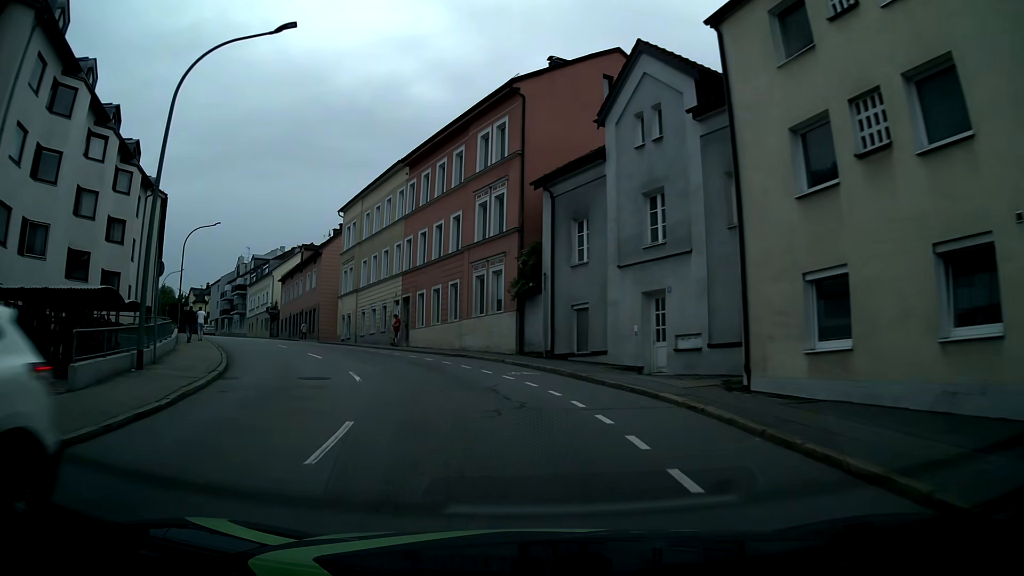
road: tertiary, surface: asphalt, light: Day
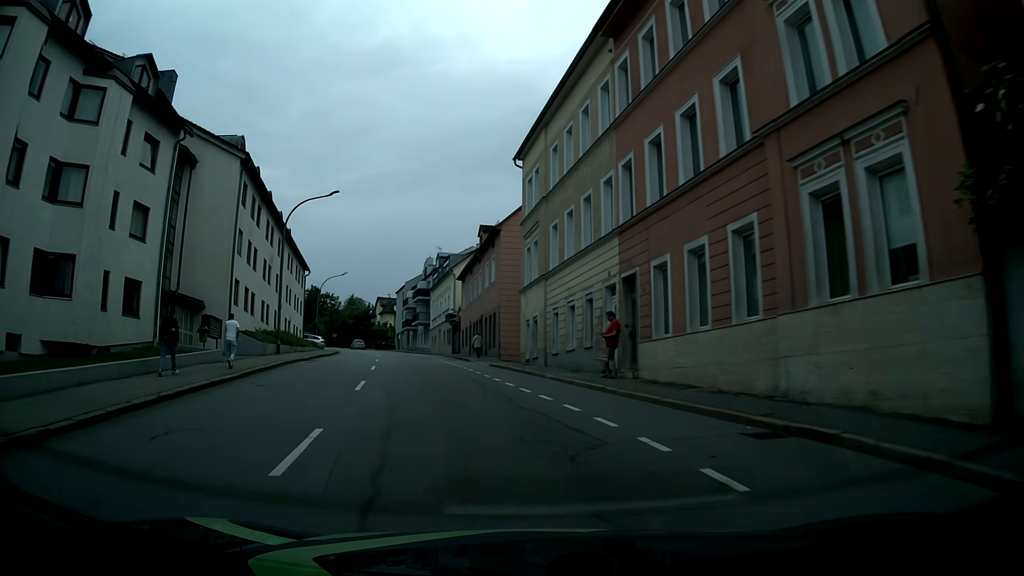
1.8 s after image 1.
(-2.8, +19.0) m; -19°
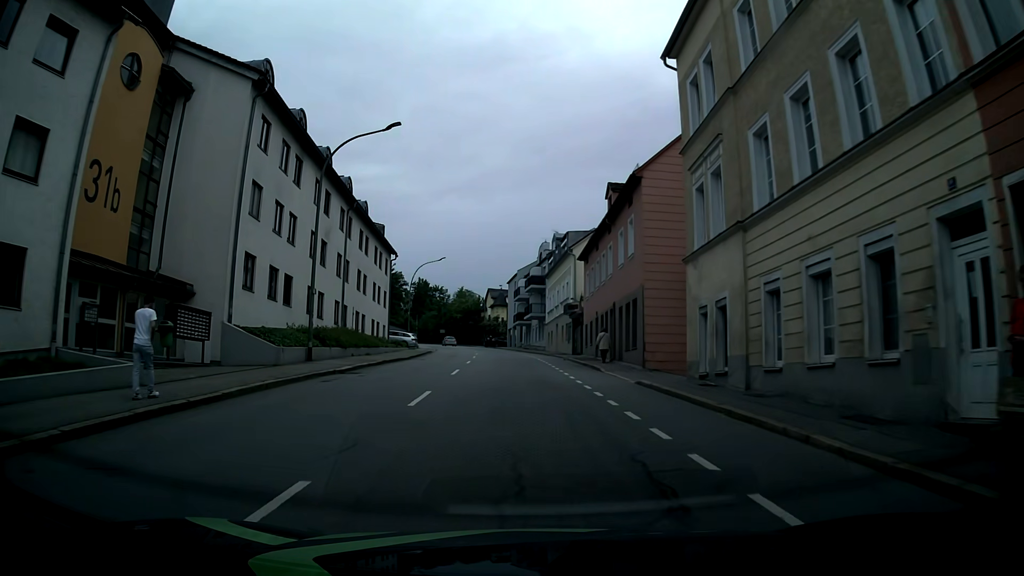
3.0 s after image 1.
(-1.3, +12.5) m; -10°
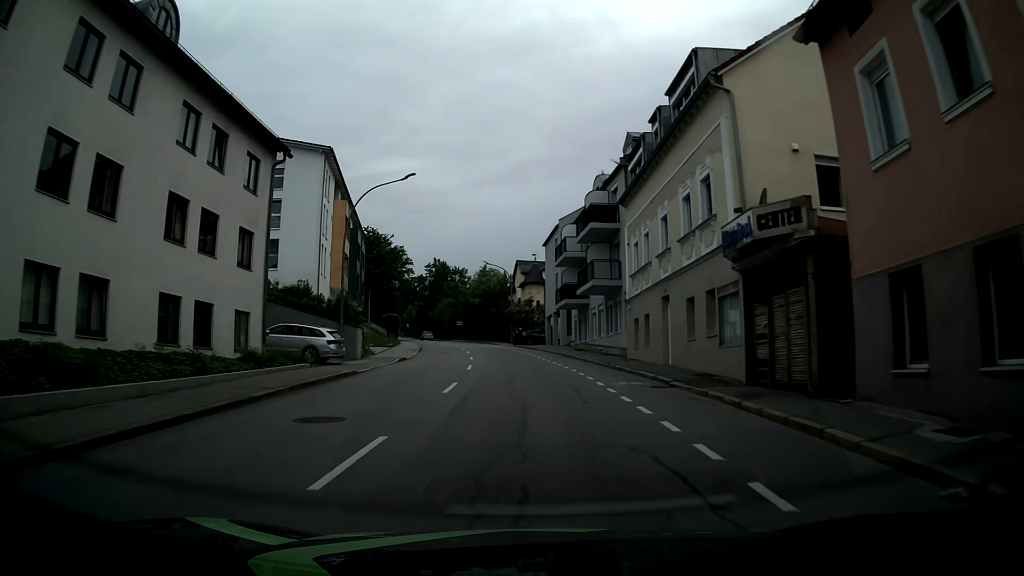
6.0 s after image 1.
(-1.0, +34.0) m; -3°
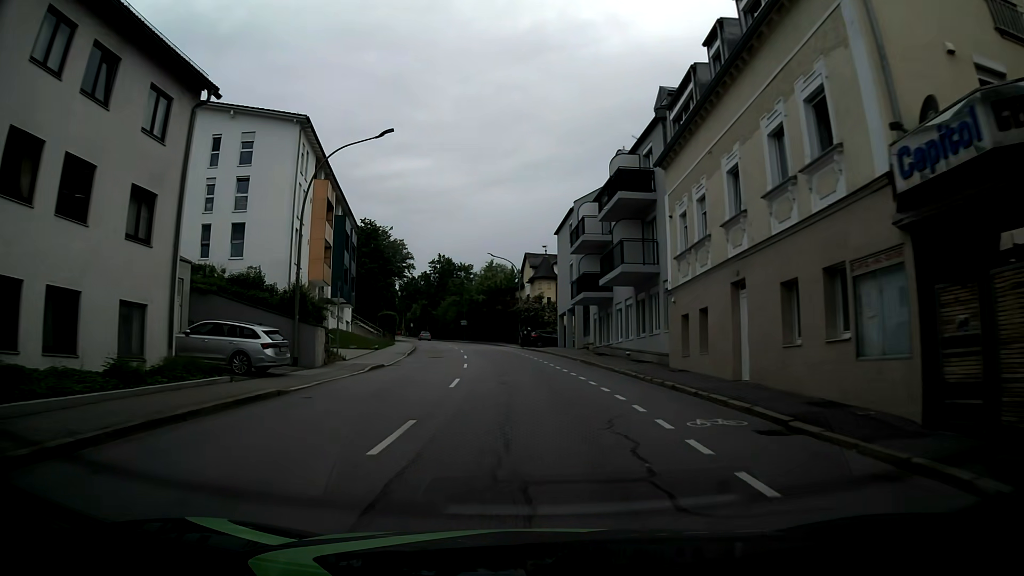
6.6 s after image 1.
(-0.1, +7.5) m; -1°
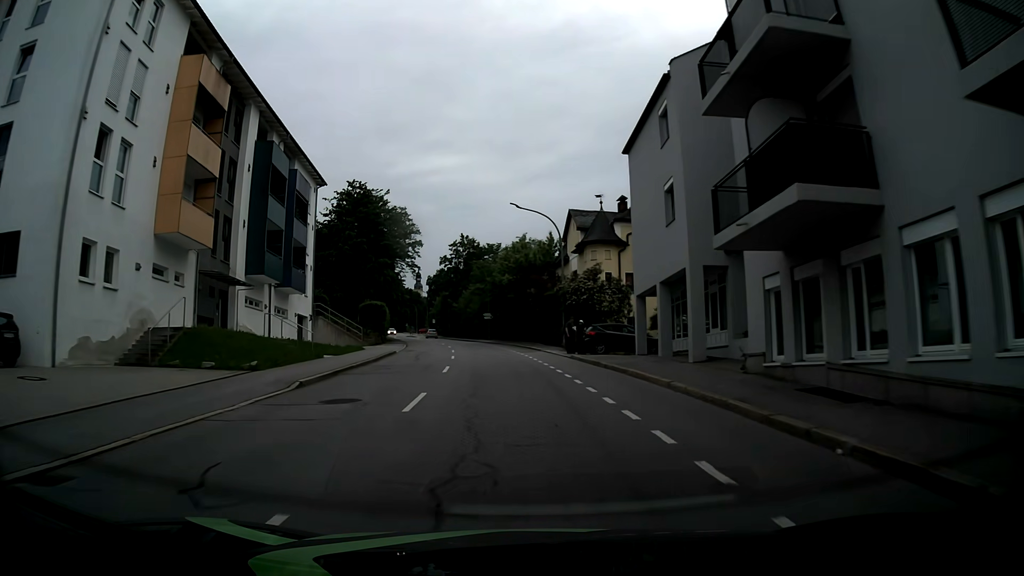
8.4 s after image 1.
(-0.5, +23.8) m; -3°
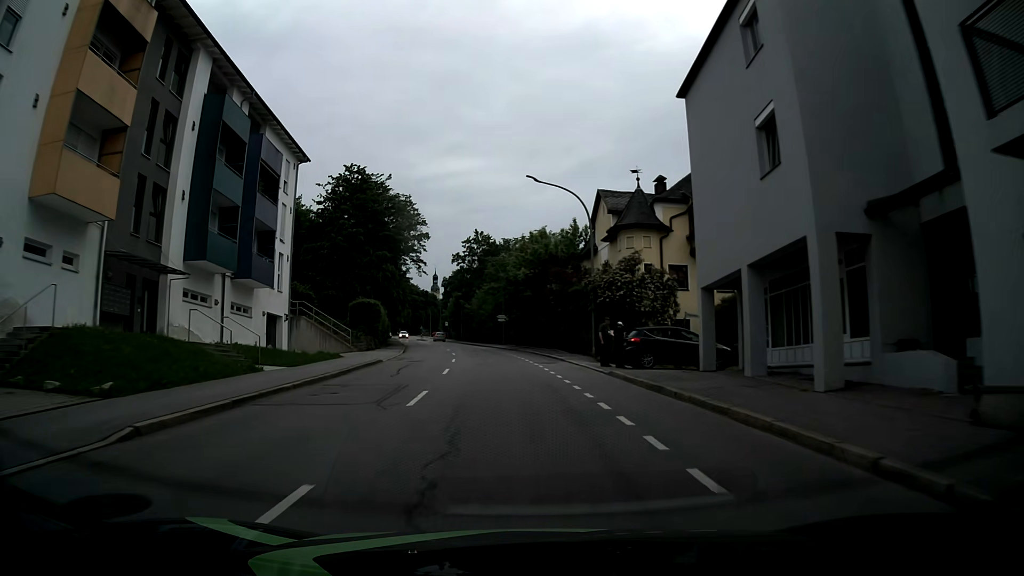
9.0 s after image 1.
(-0.1, +8.3) m; -2°
(0, +10) (-1, +20) (-1, +30) (-3, +40) (-4, +50) (-6, +60) (-8, +69) (-10, +79) (-12, +89) (-14, +99) m
